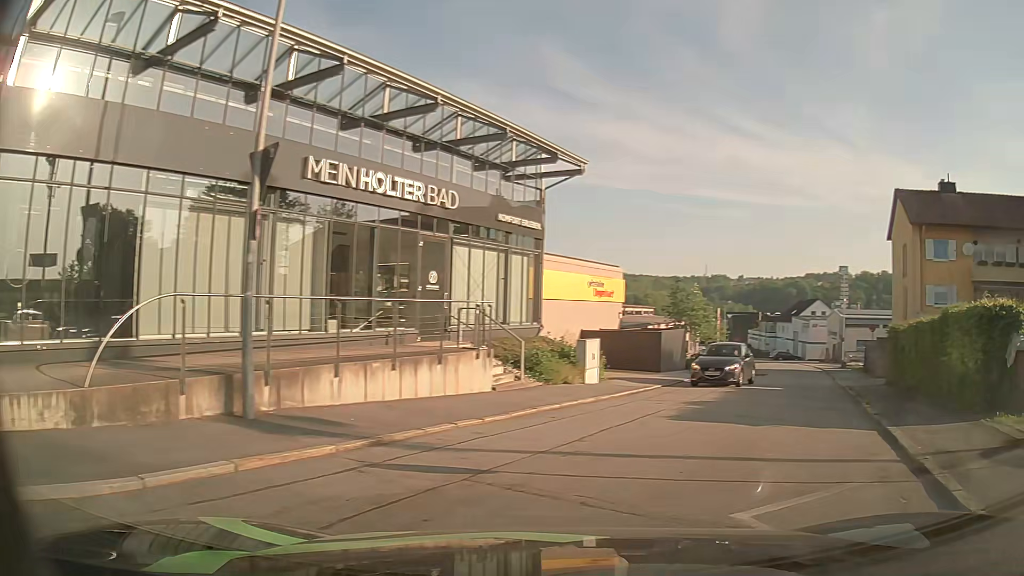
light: Day
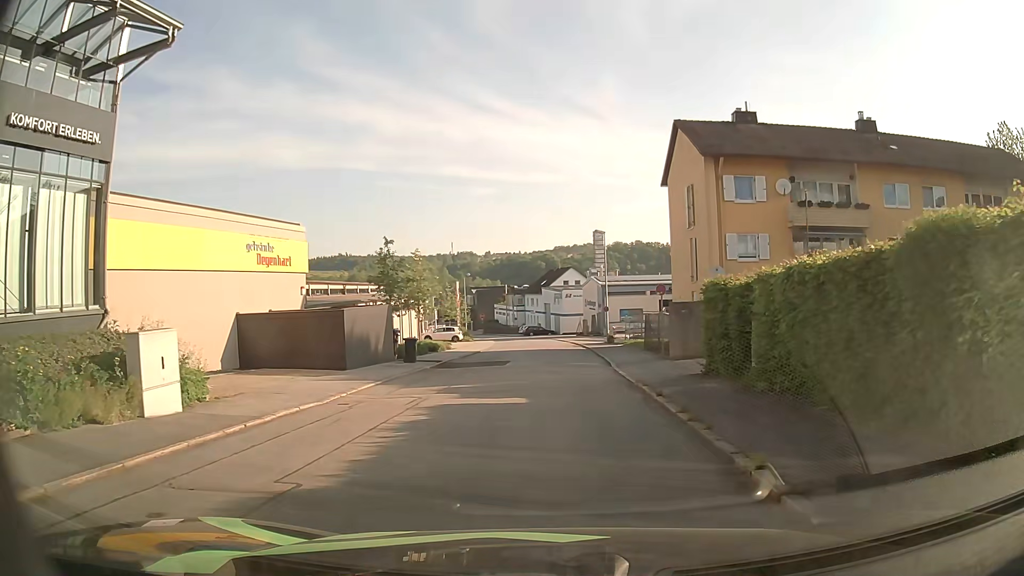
(+3.5, +9.7) m; +24°
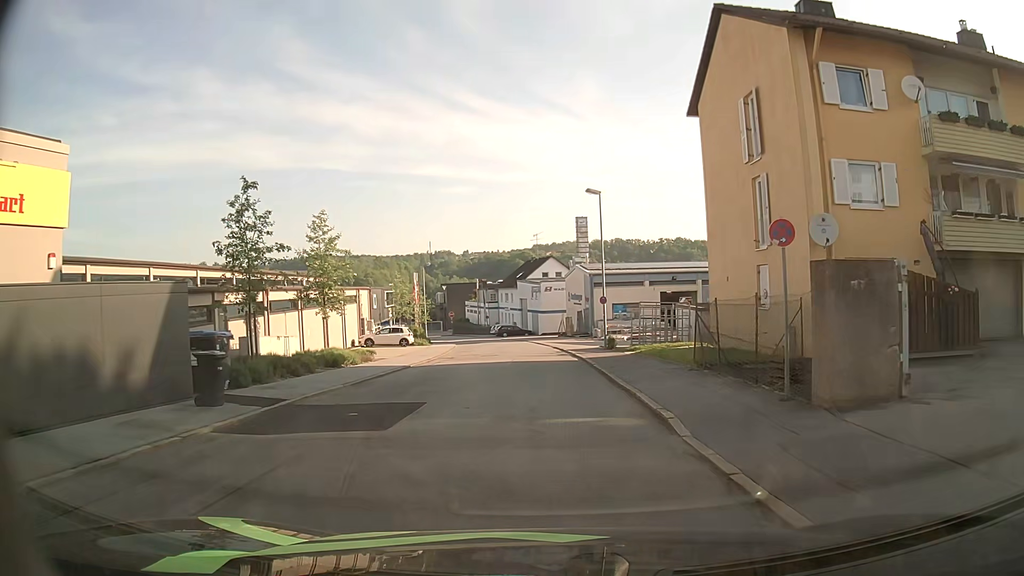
(+0.4, +14.5) m; +2°
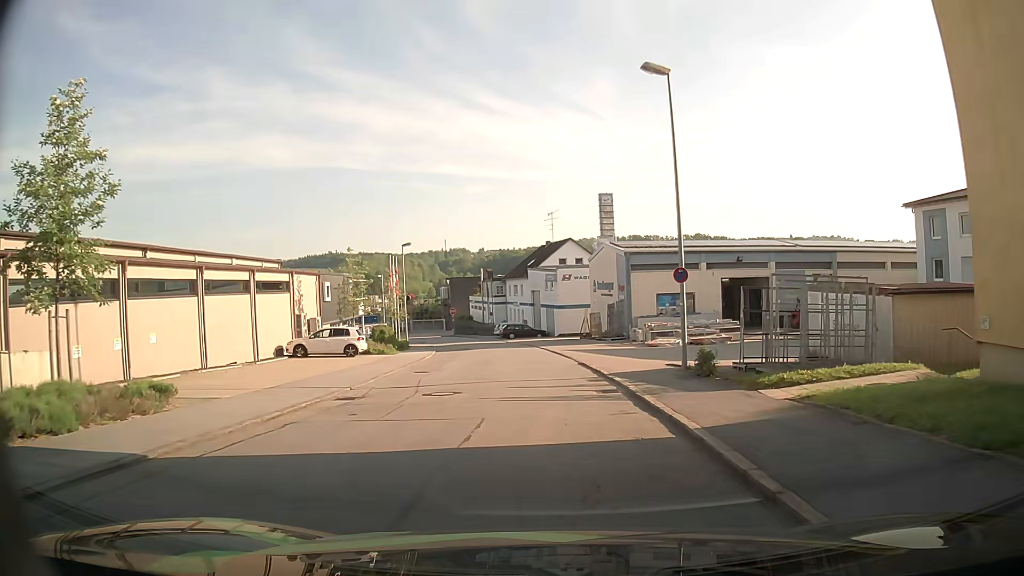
(-0.1, +17.2) m; -2°
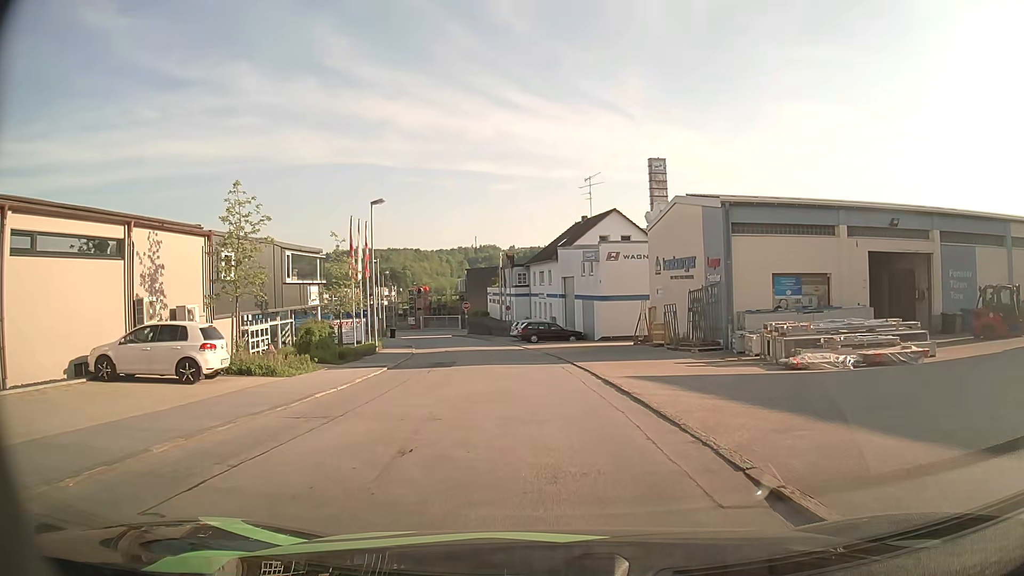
(-0.3, +18.2) m; -2°
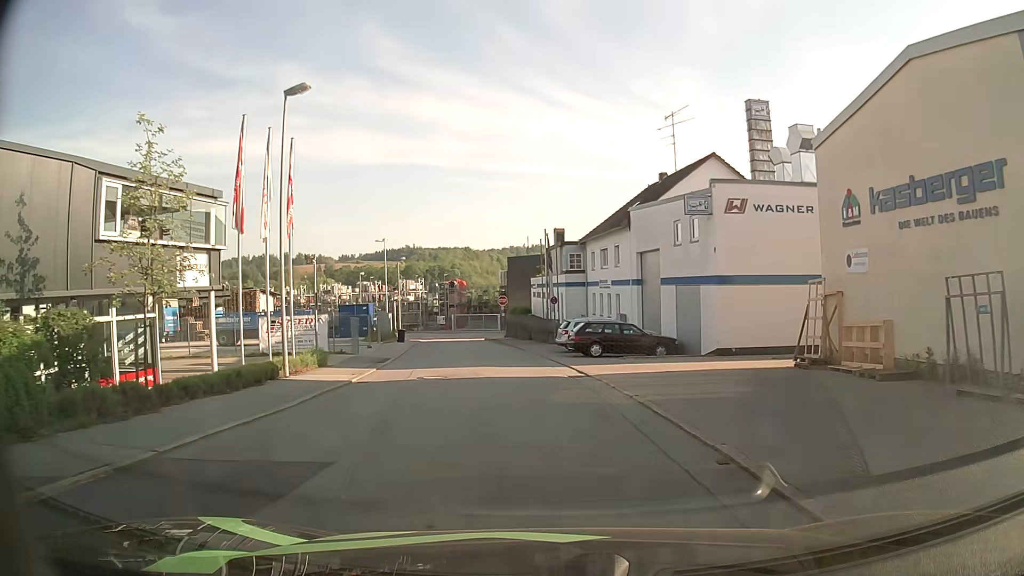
(-0.5, +18.7) m; -4°
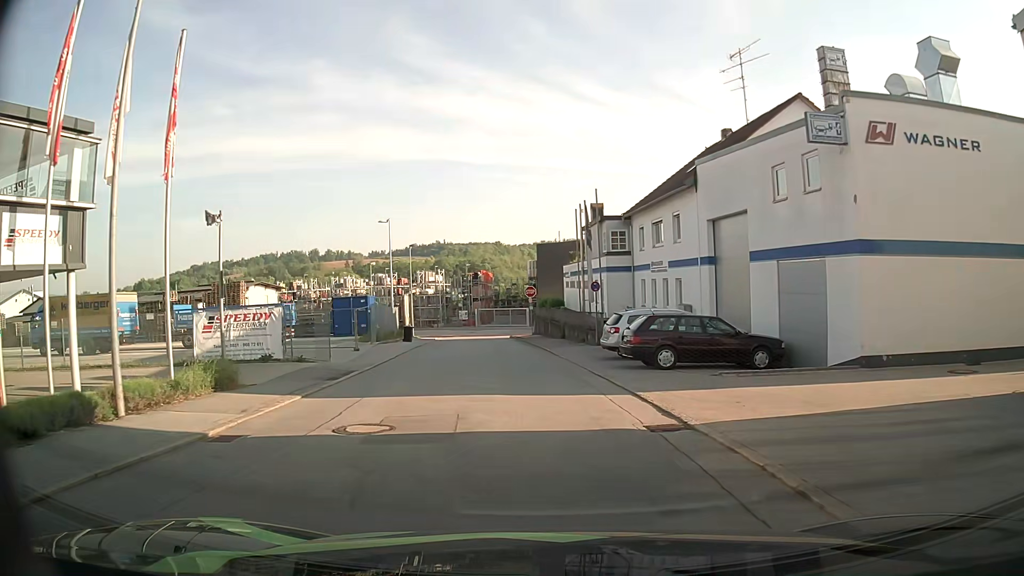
(-0.2, +9.2) m; -2°
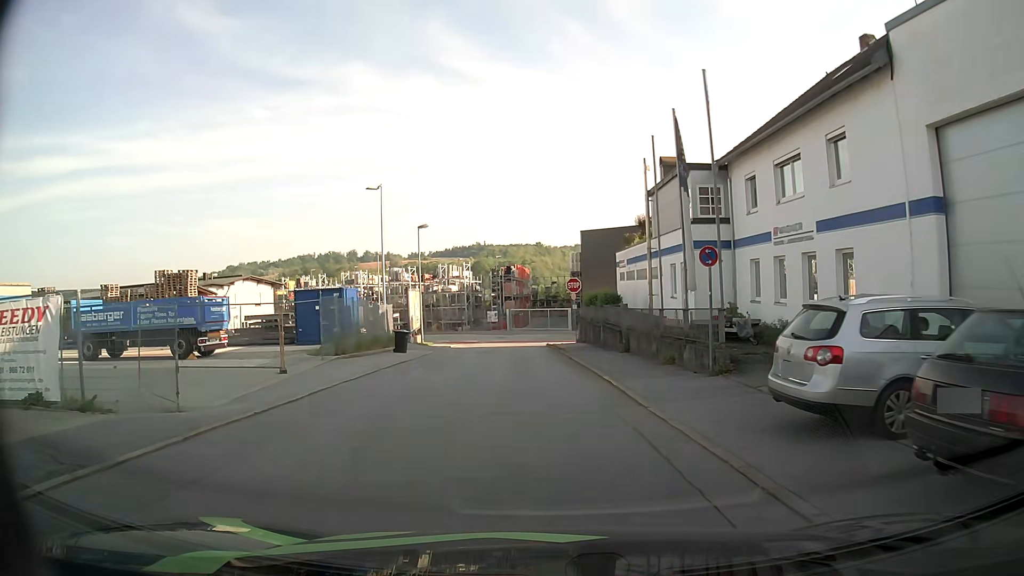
(-0.6, +13.4) m; -5°
(0, +10) (-1, +20) (-1, +30) (-2, +40) (-1, +50) (+7, +54) (+16, +50) (+25, +46) (+35, +43) (+44, +40) m
